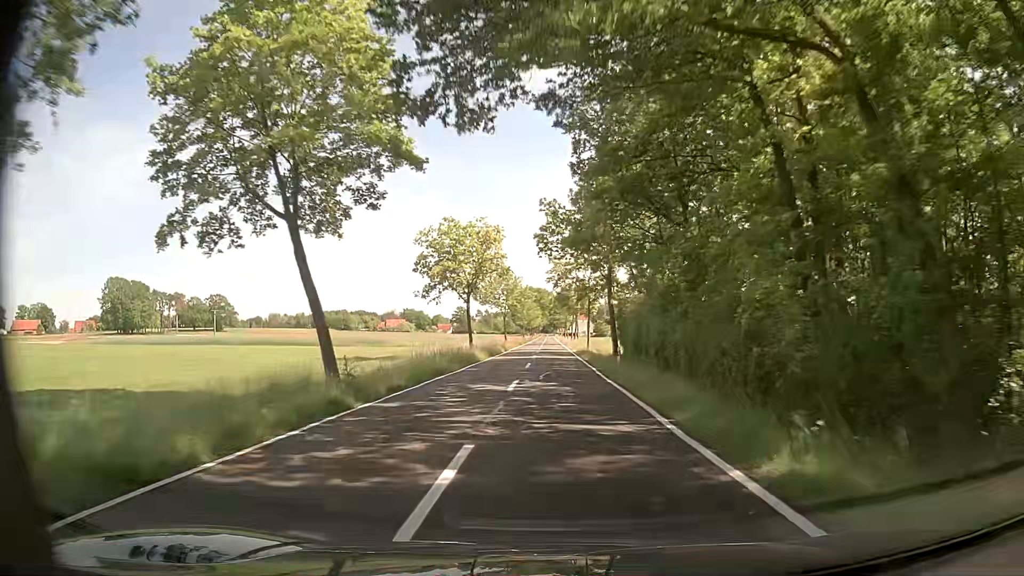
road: tertiary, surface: asphalt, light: Day
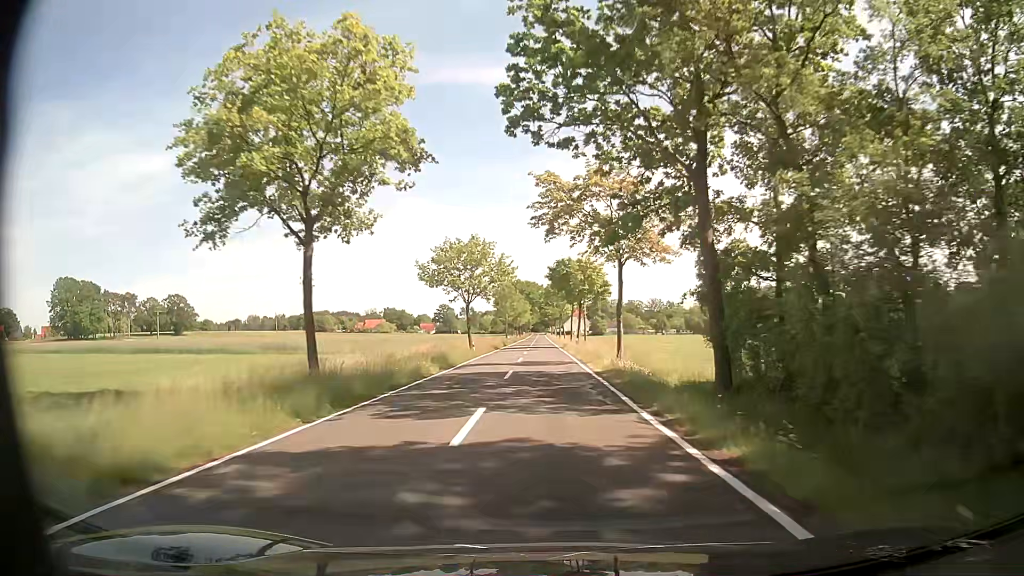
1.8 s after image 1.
(+0.2, +32.3) m; +1°
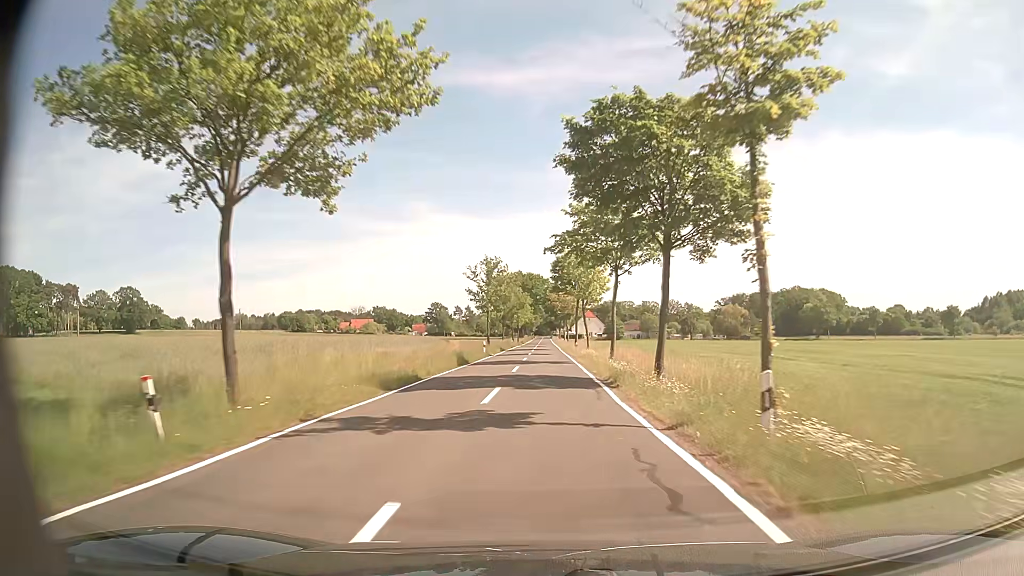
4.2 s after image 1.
(-0.5, +43.0) m; -1°
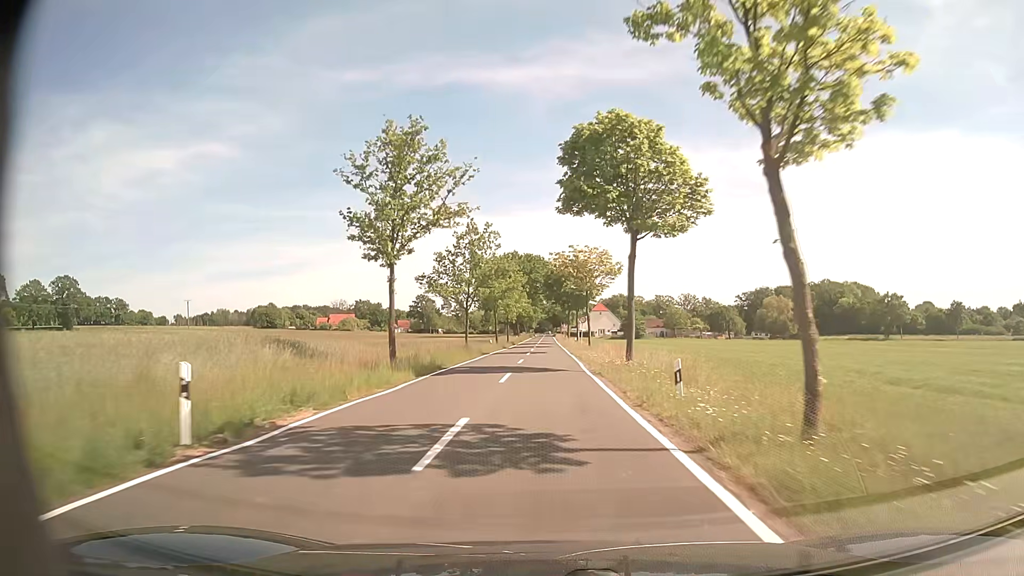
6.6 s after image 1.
(0.0, +43.0) m; 0°
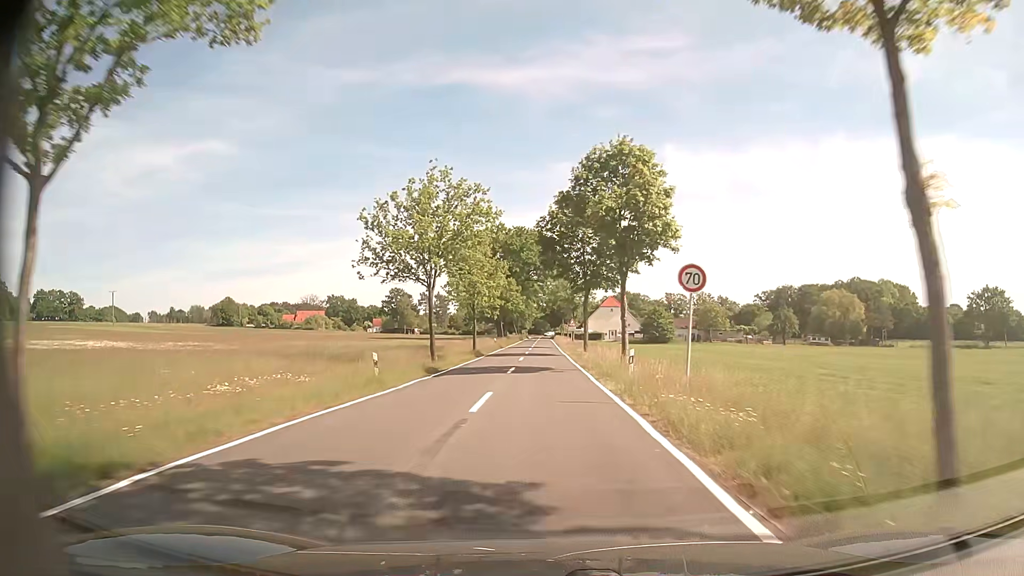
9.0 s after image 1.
(-0.1, +42.9) m; 0°
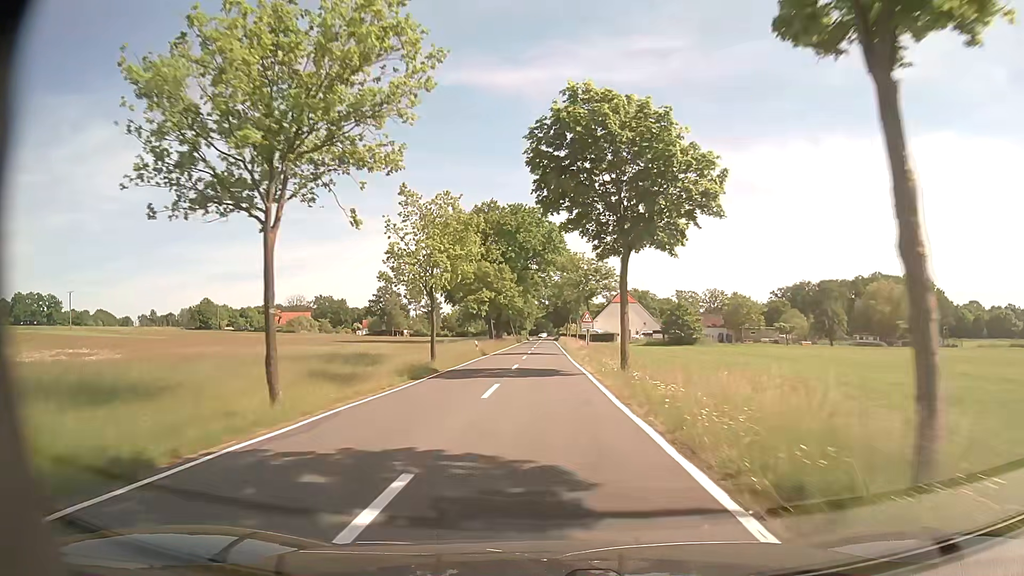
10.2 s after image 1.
(0.0, +21.5) m; 0°
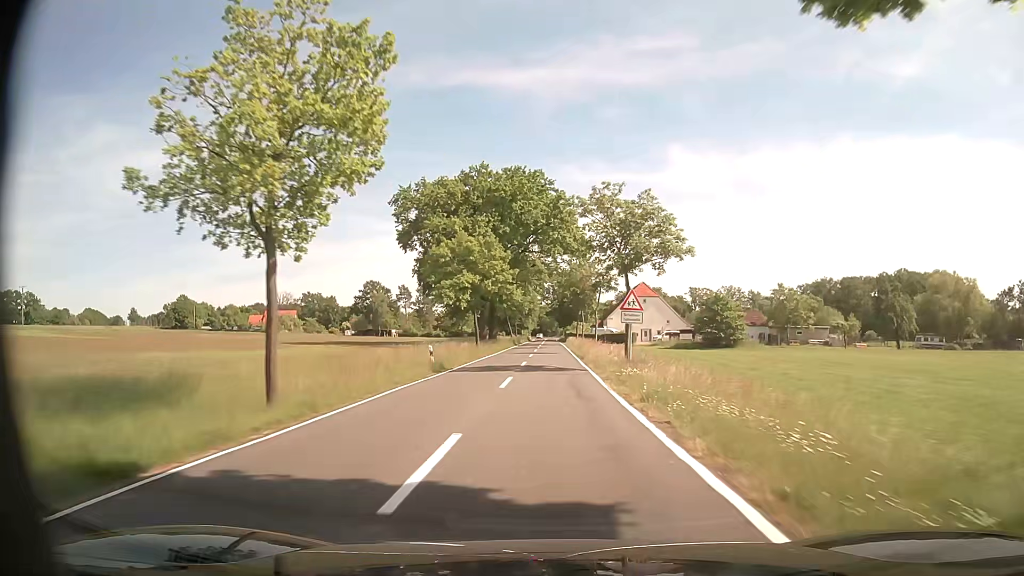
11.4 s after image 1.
(0.0, +21.5) m; 0°
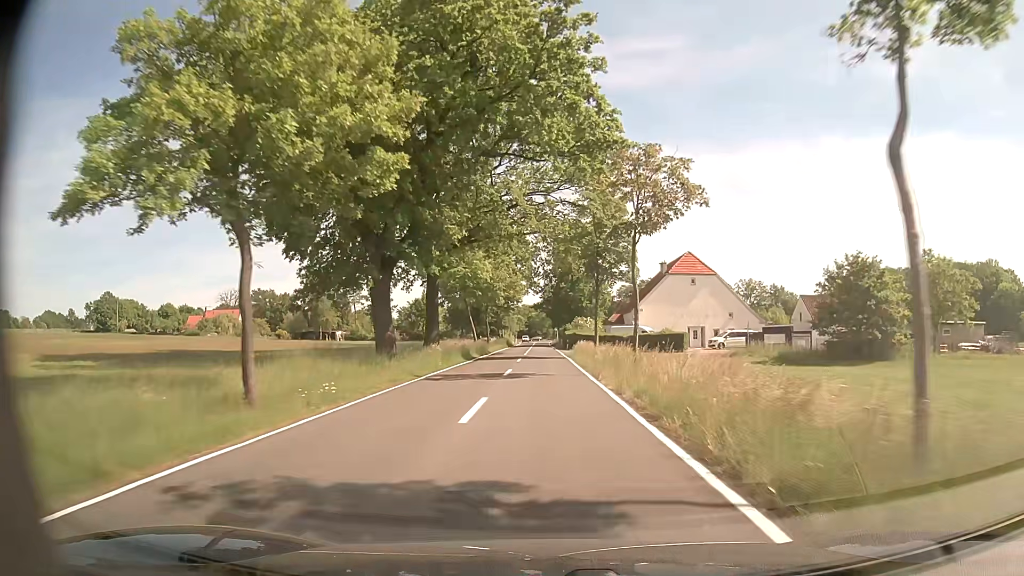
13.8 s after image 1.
(+0.3, +42.9) m; +1°
(0, +10) (0, +20) (0, +30) (0, +40) (0, +50) (0, +60) (0, +70) (-1, +80) (-1, +90) (-1, +100) m
